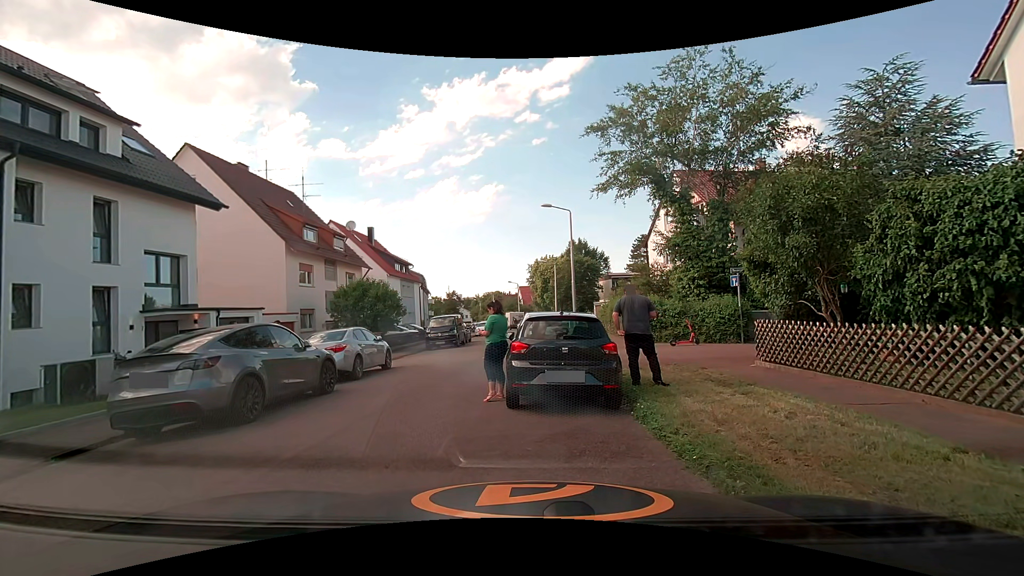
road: residential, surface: asphalt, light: Day
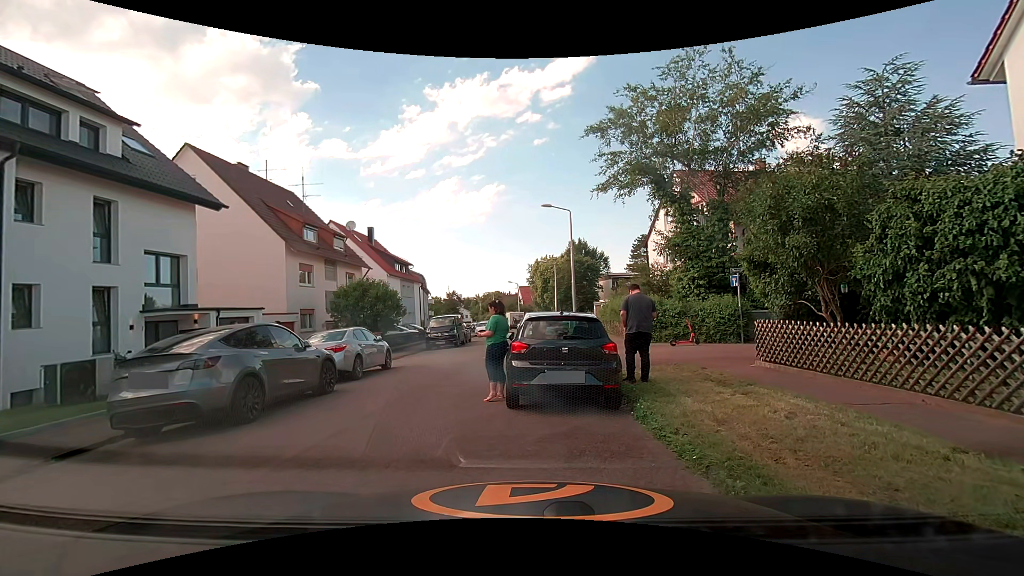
(0.0, 0.0) m; 0°
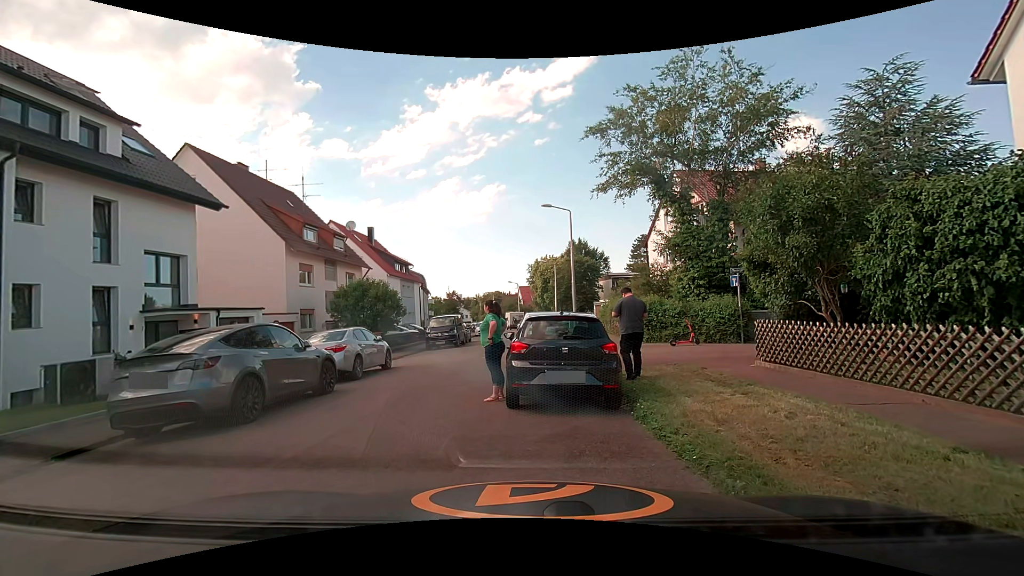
(0.0, 0.0) m; 0°
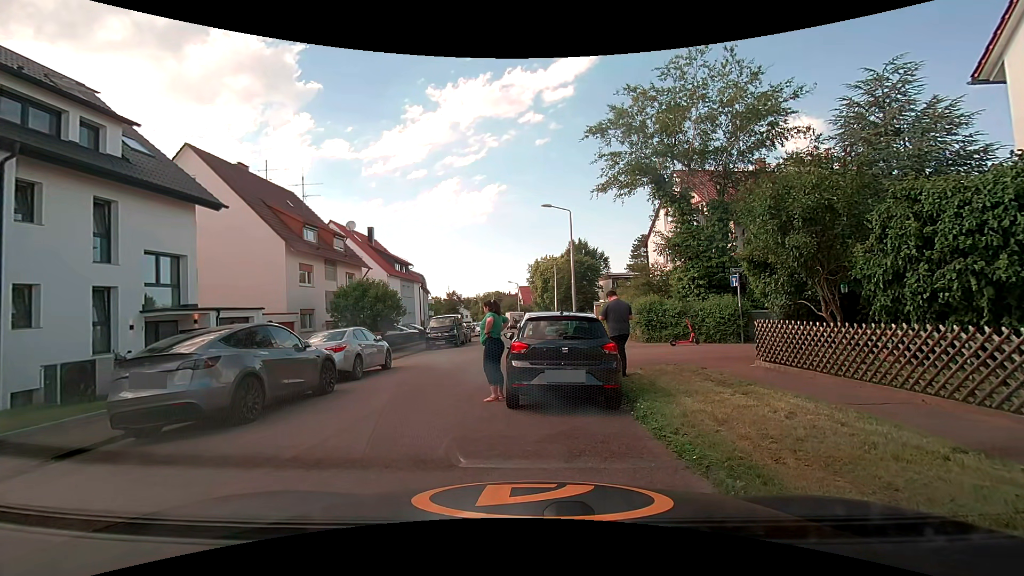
(0.0, 0.0) m; 0°
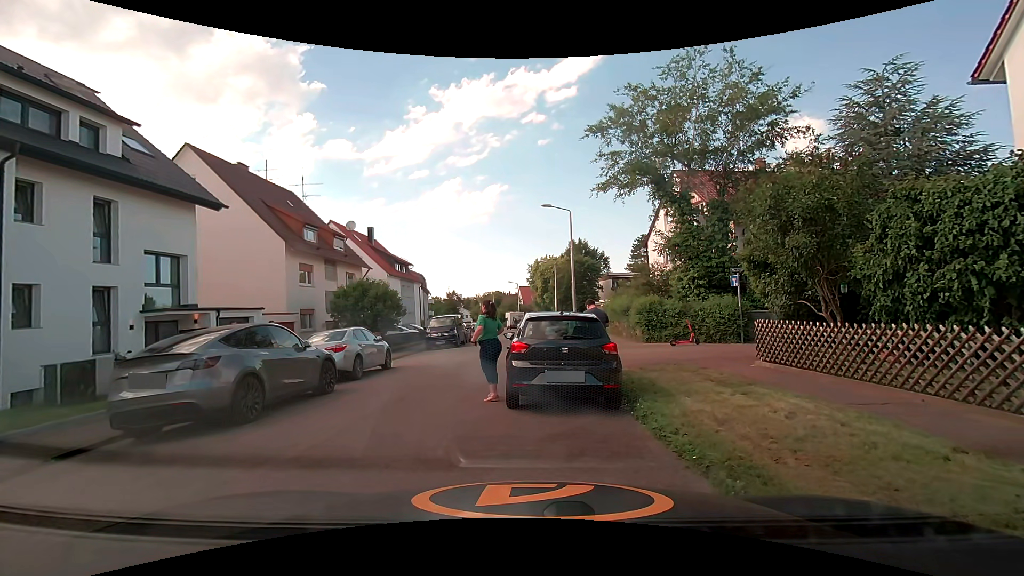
(0.0, 0.0) m; 0°
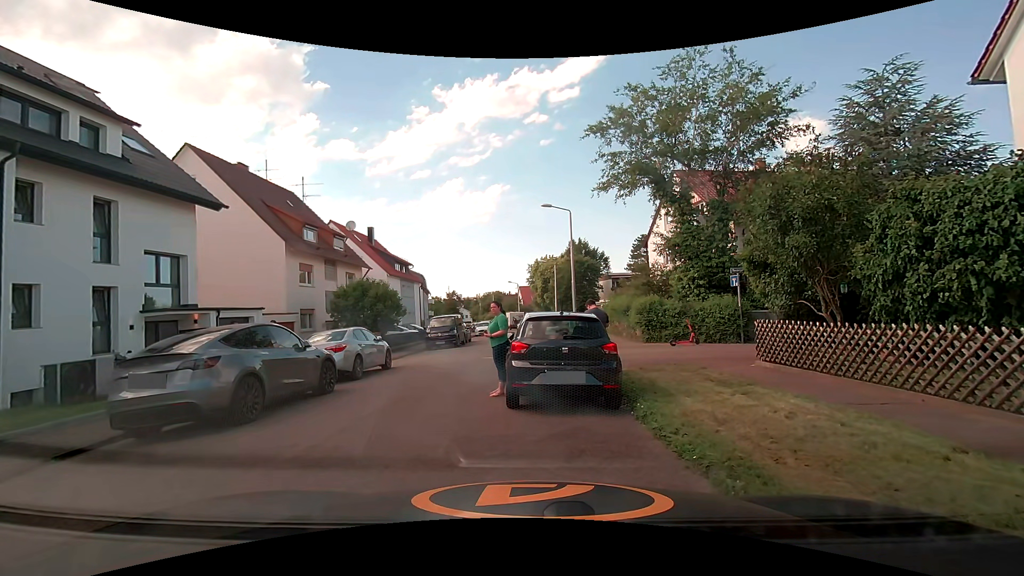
(0.0, 0.0) m; 0°
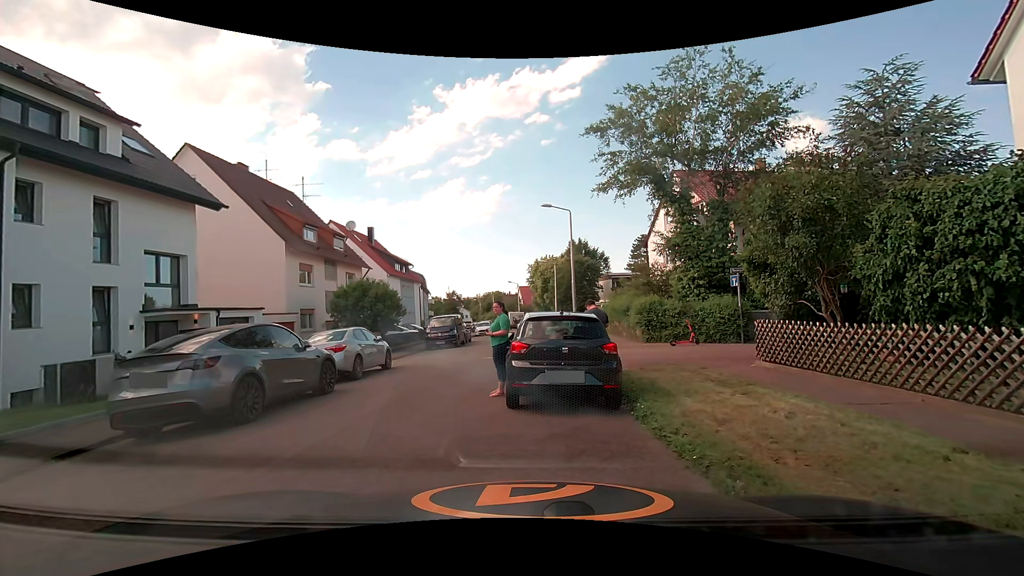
(0.0, 0.0) m; 0°
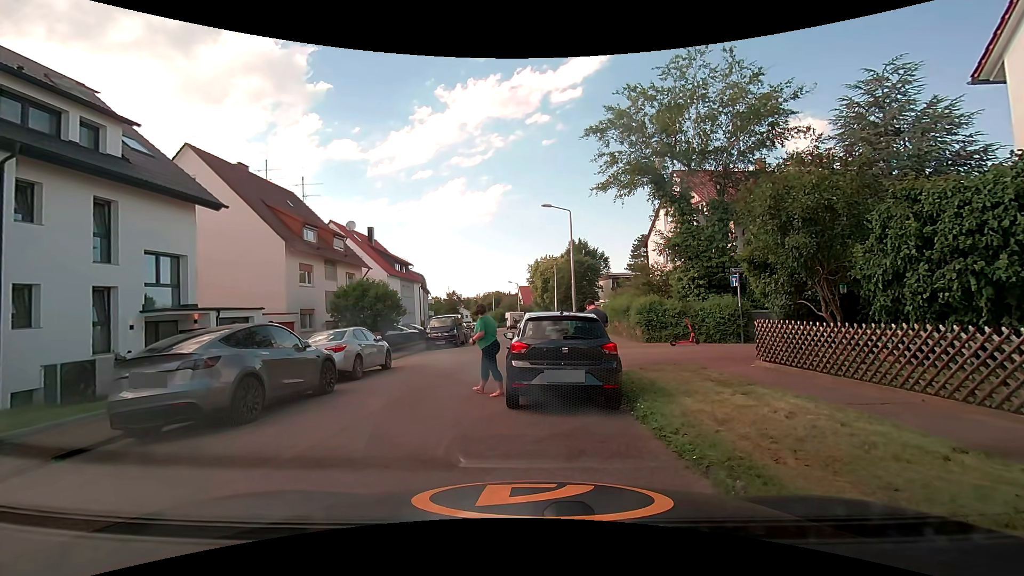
(0.0, 0.0) m; 0°
